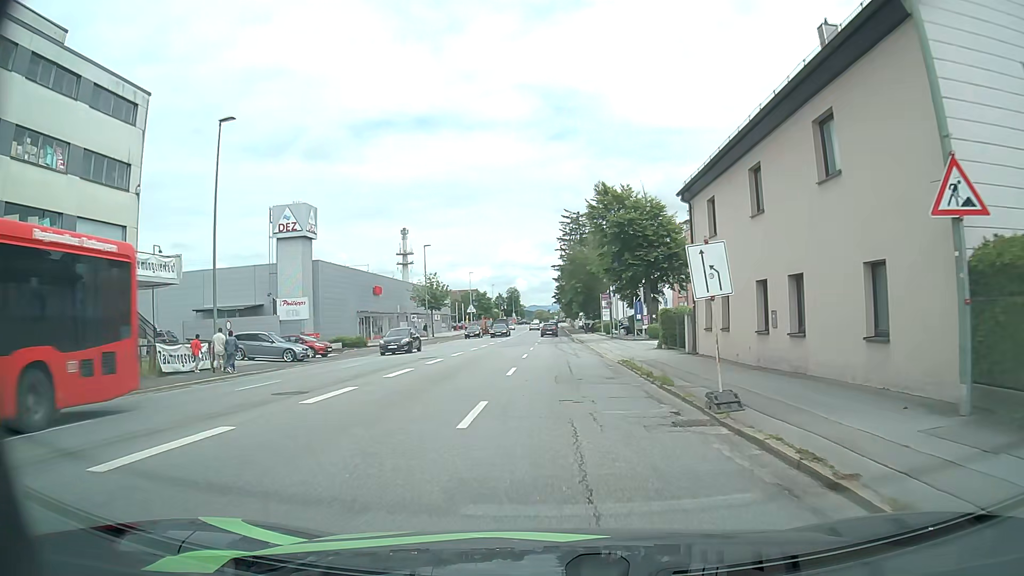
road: tertiary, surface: asphalt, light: Day
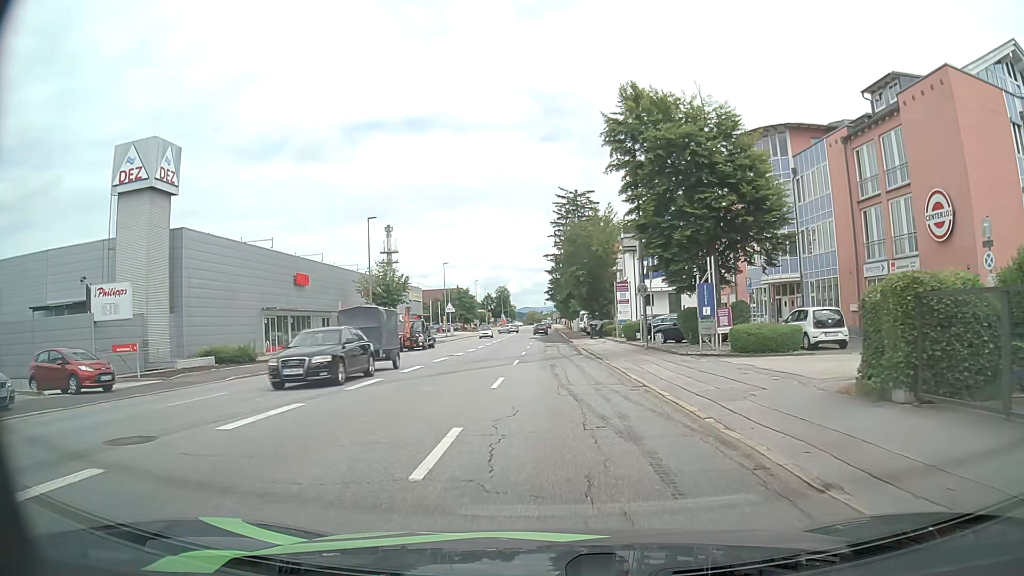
(-0.1, +21.1) m; 0°
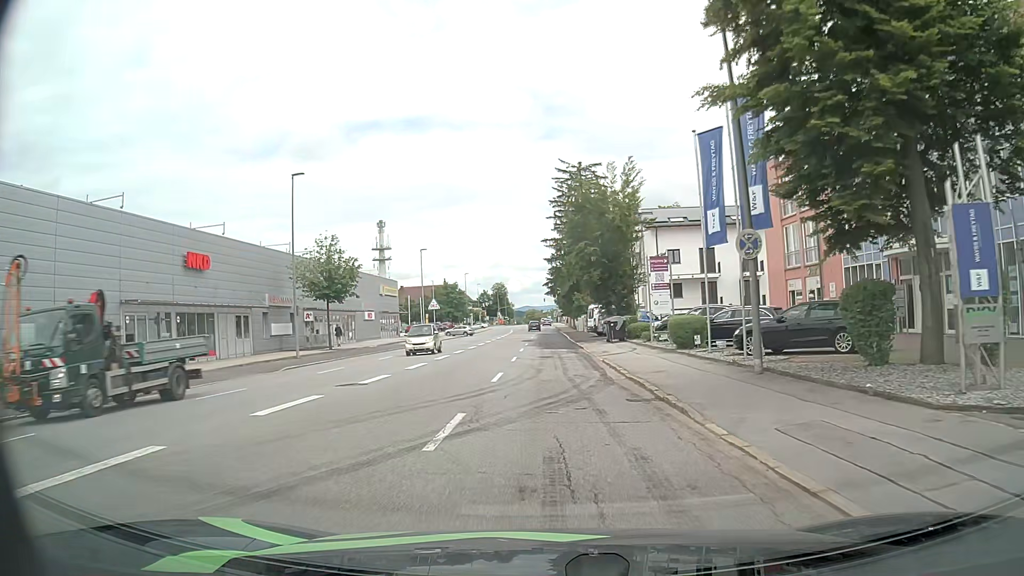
(+0.1, +16.5) m; 0°
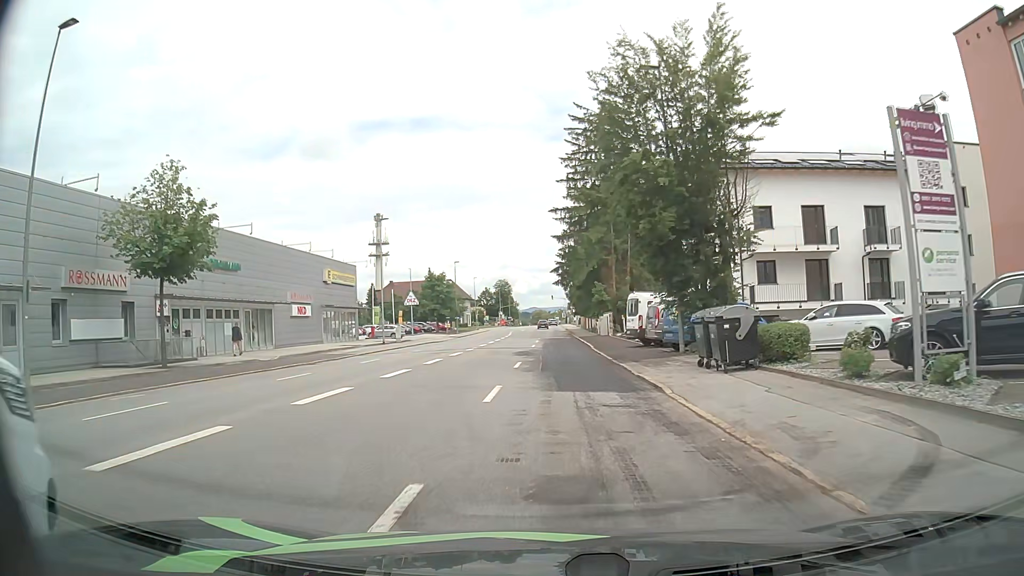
(-0.3, +22.7) m; -1°
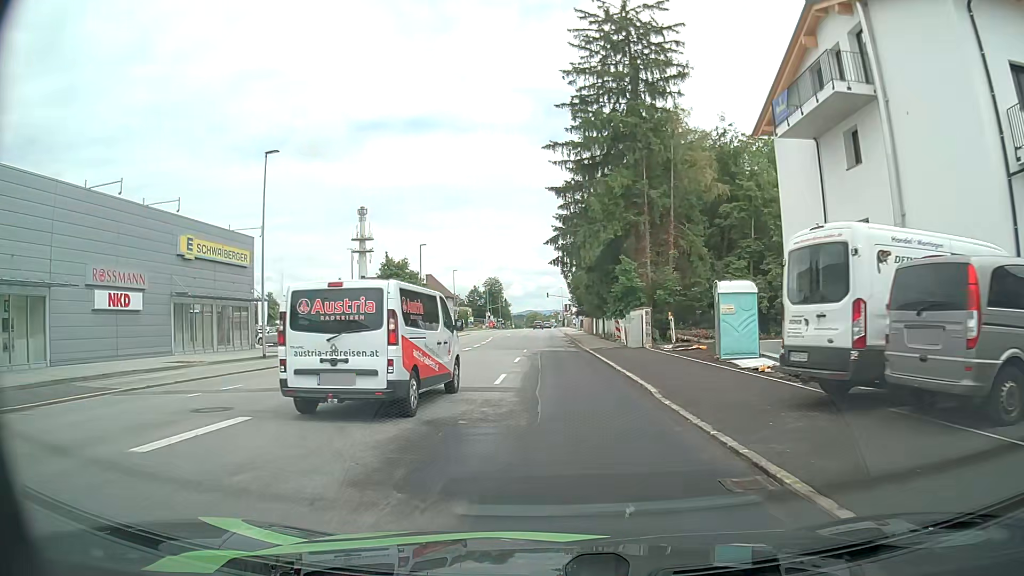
(+0.3, +23.1) m; +1°
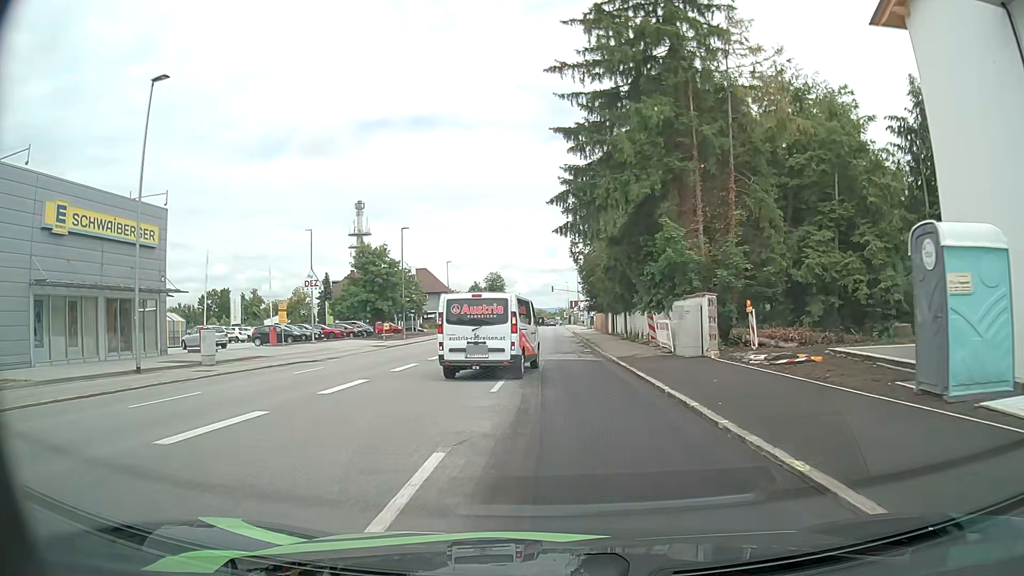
(0.0, +11.6) m; 0°
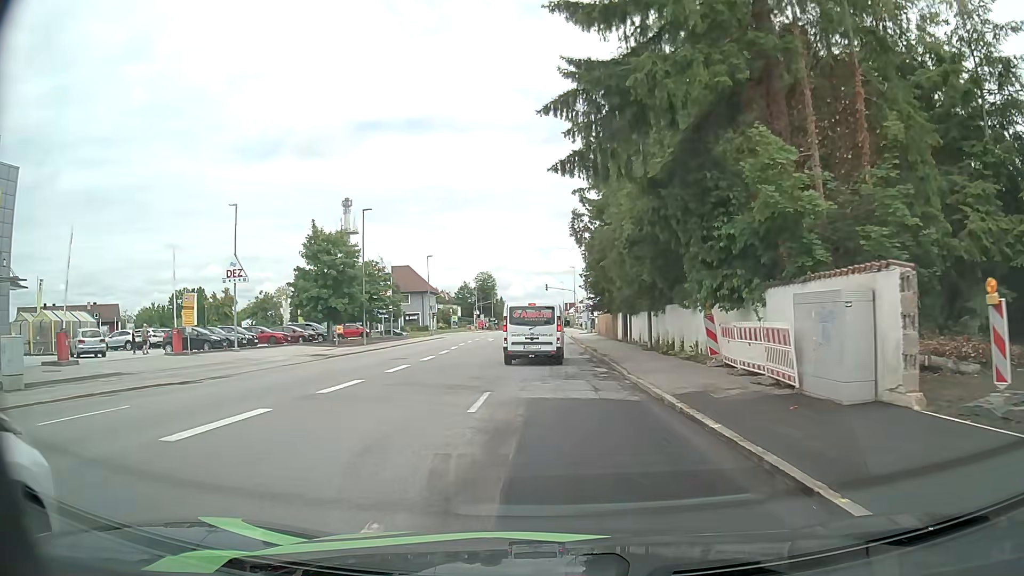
(0.0, +11.6) m; 0°
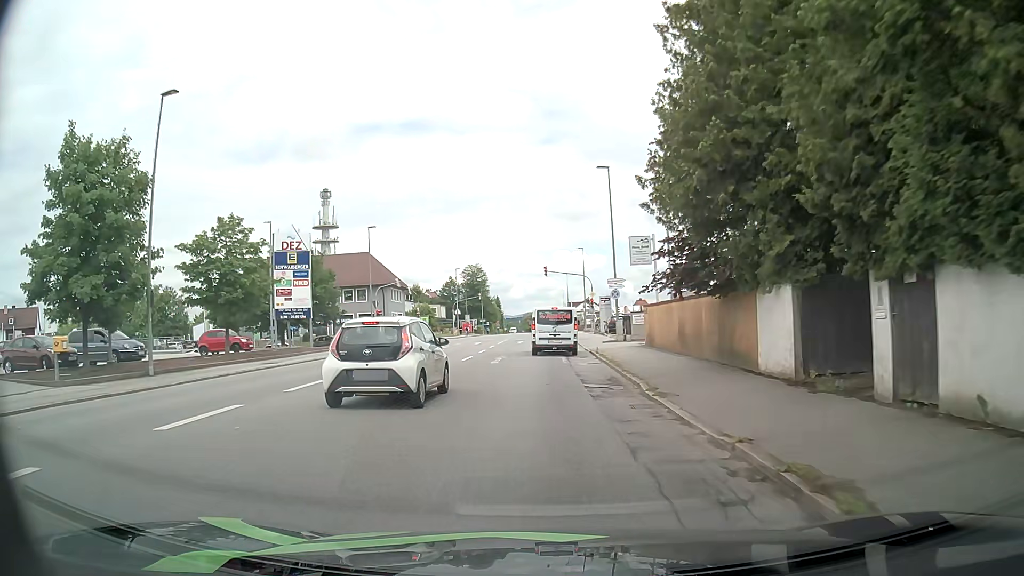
(+0.2, +29.1) m; 0°
